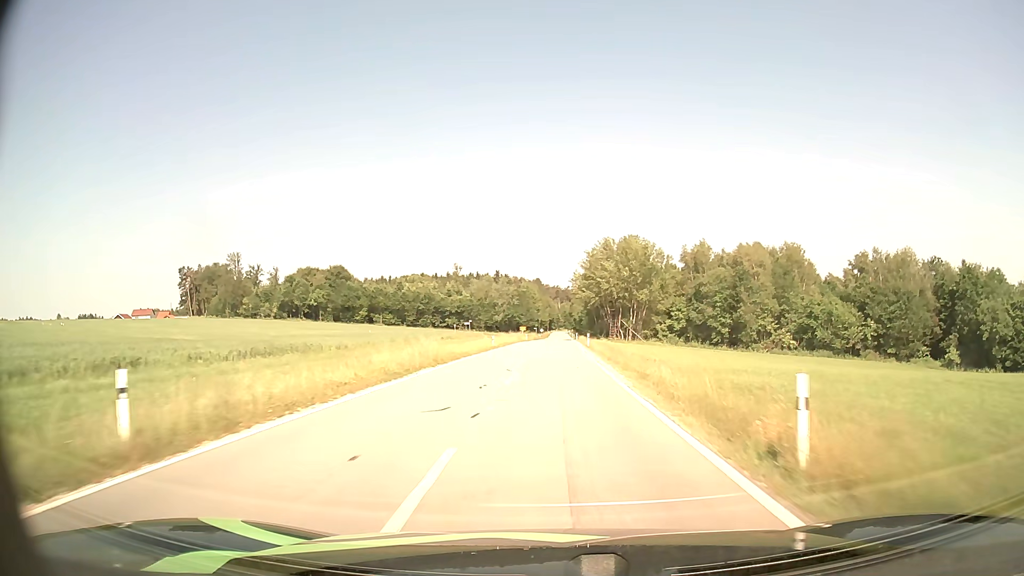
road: tertiary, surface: asphalt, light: Day
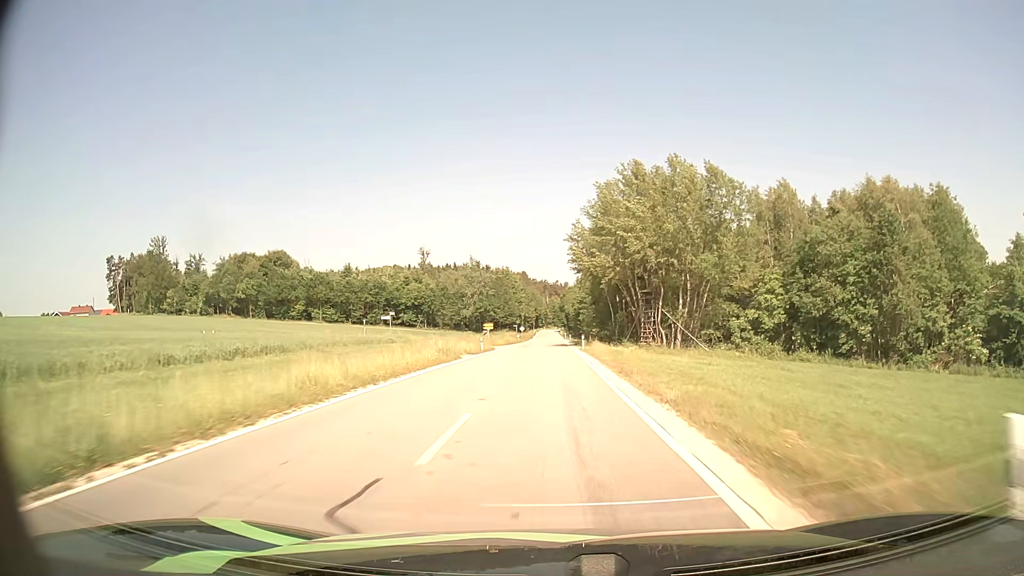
(+0.7, +46.0) m; +1°
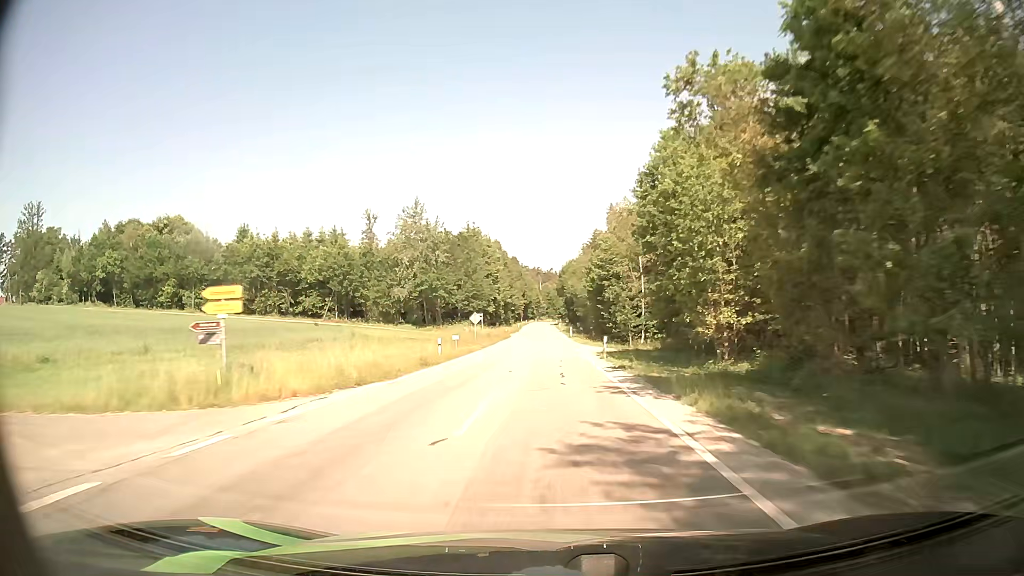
(+0.3, +60.6) m; +1°
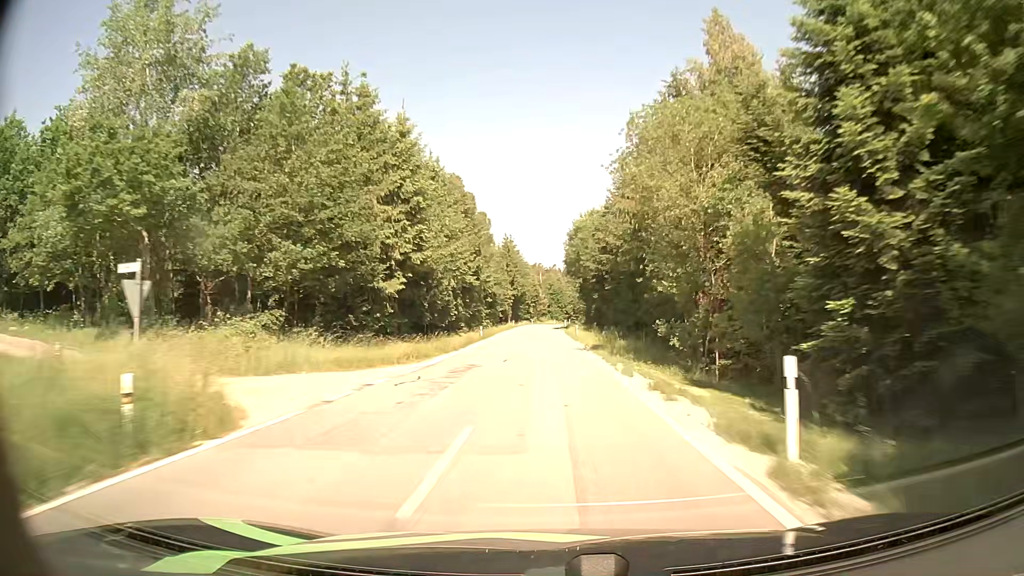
(-0.3, +64.2) m; 0°
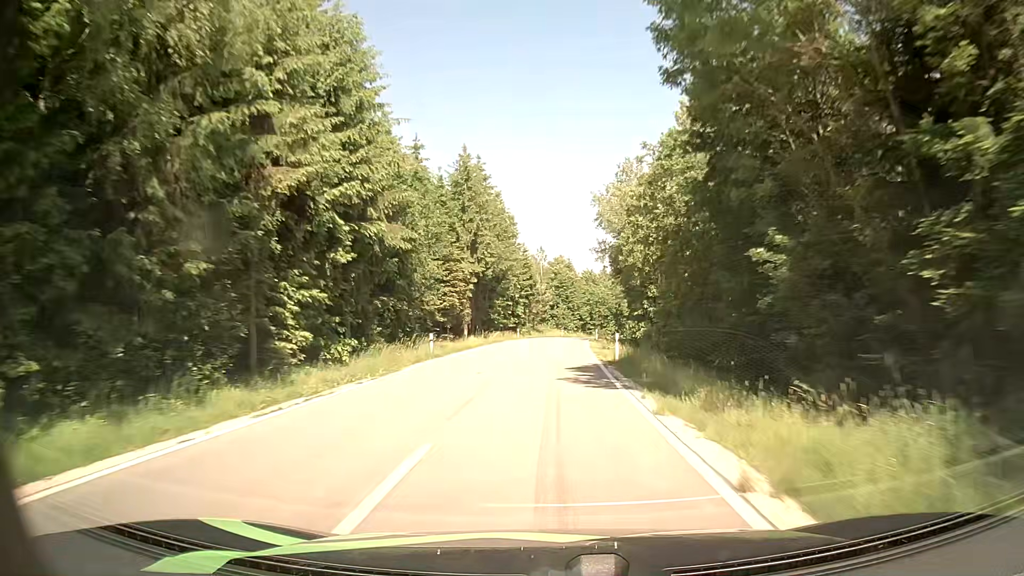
(-0.5, +63.8) m; 0°
(0, +10) (0, +20) (0, +30) (+1, +40) (+1, +50) (+2, +60) (+3, +70) (+5, +80) (+7, +89) (+10, +99) m
